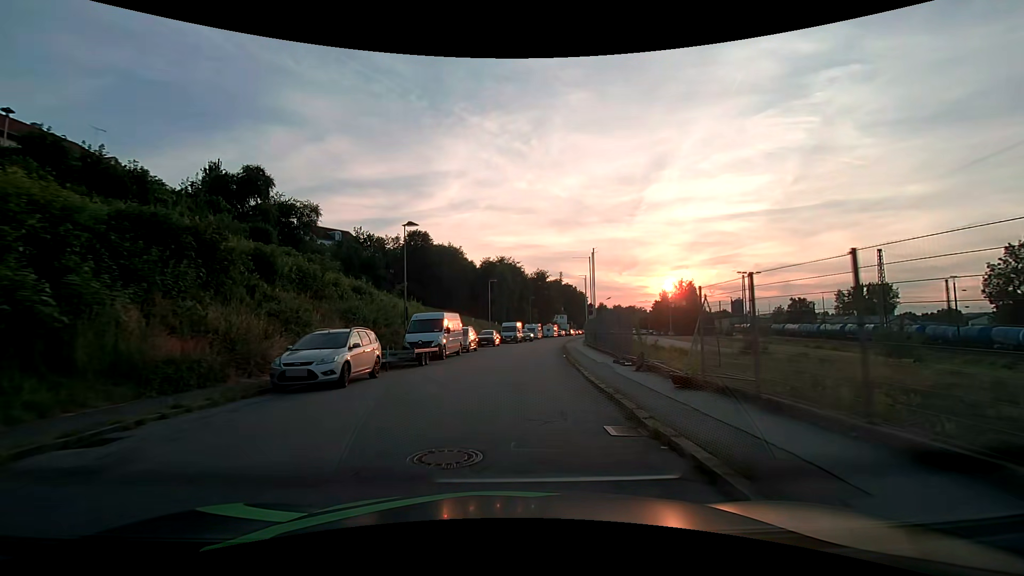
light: Day
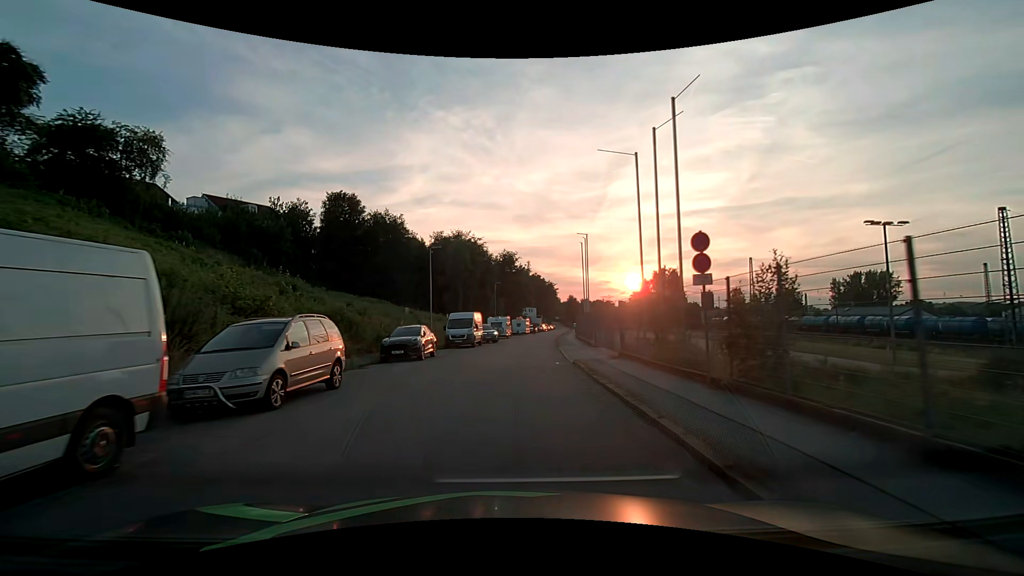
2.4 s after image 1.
(+0.7, +23.7) m; +4°
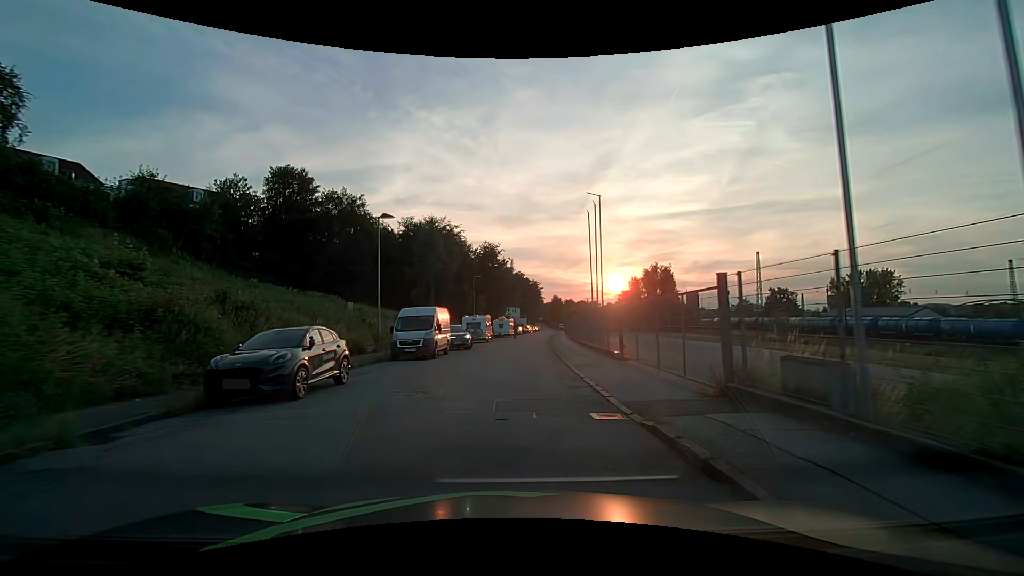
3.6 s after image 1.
(+0.2, +11.1) m; +2°
(0, +10) (+1, +20) (+1, +30) (+2, +40) (+3, +50) (+4, +60) (+5, +70) (+6, +80) (+7, +90) (+9, +100) m
